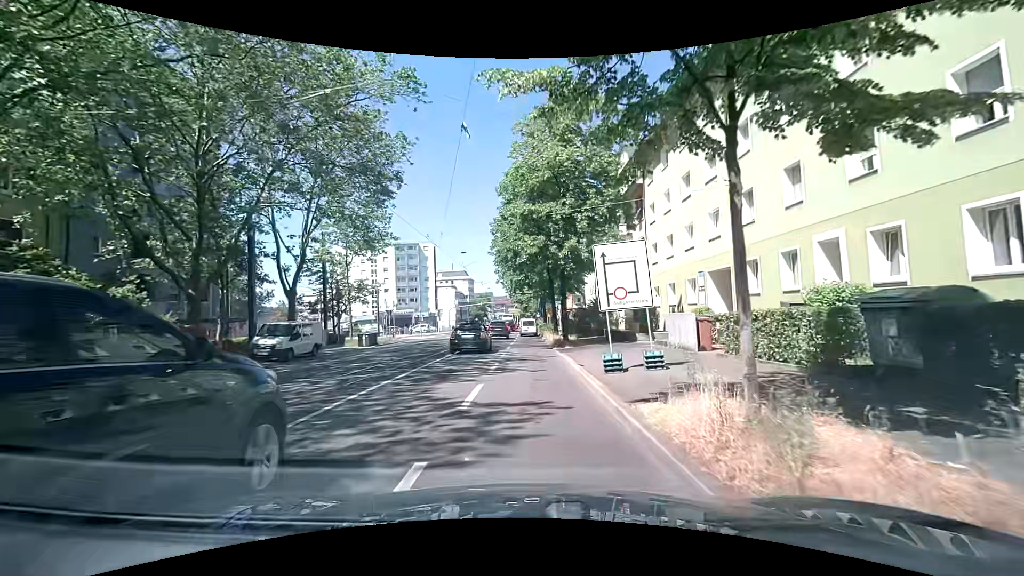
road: primary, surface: asphalt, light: Day
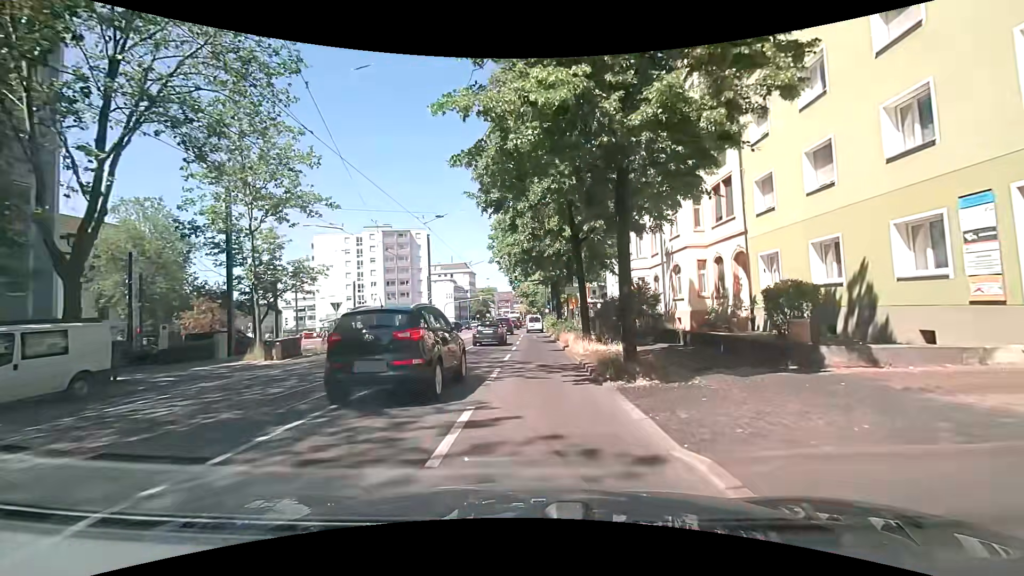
(-0.2, +15.4) m; 0°
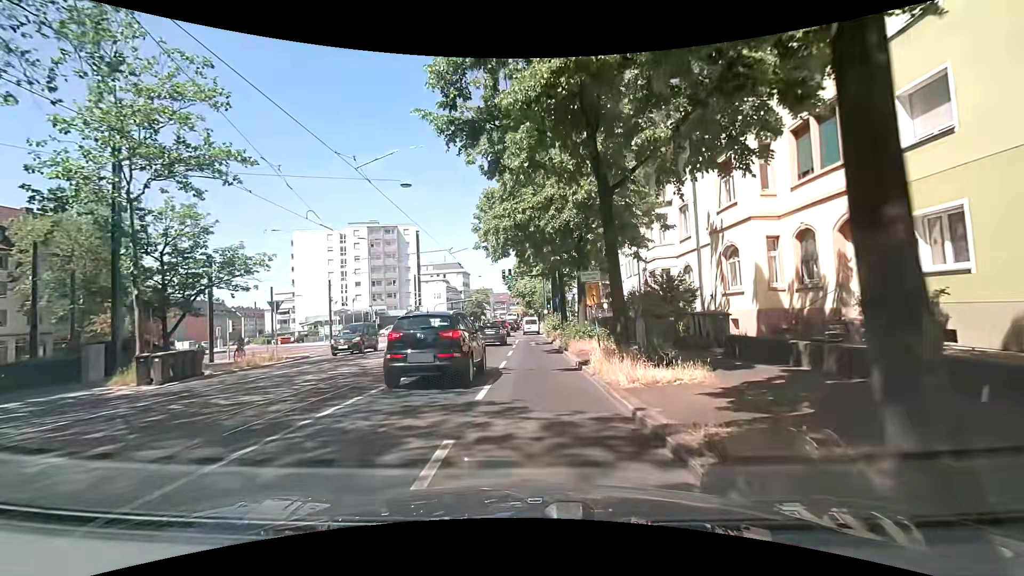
(-0.1, +8.0) m; -1°
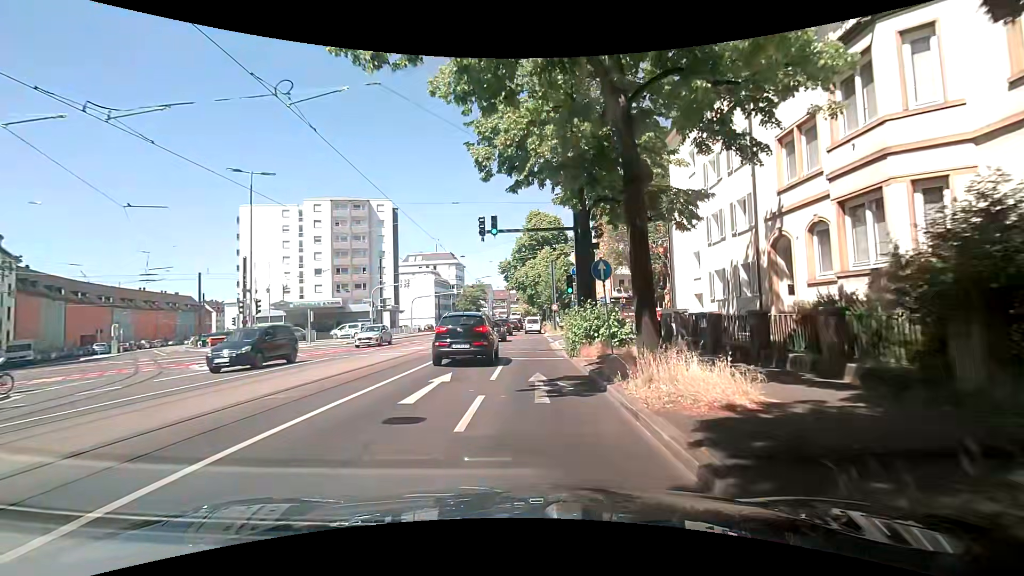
(+0.2, +20.7) m; 0°
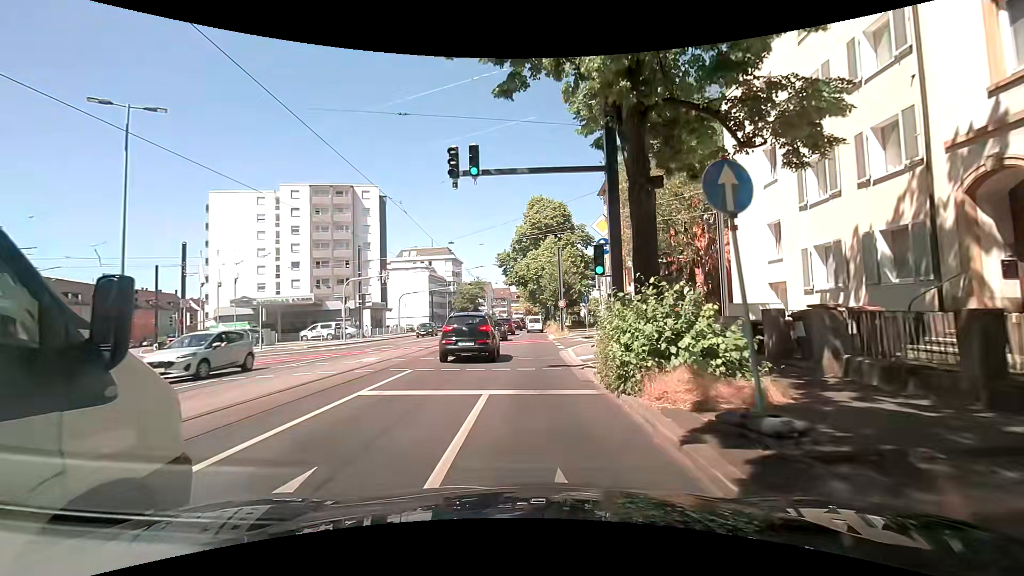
(0.0, +8.5) m; 0°
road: secondary_link
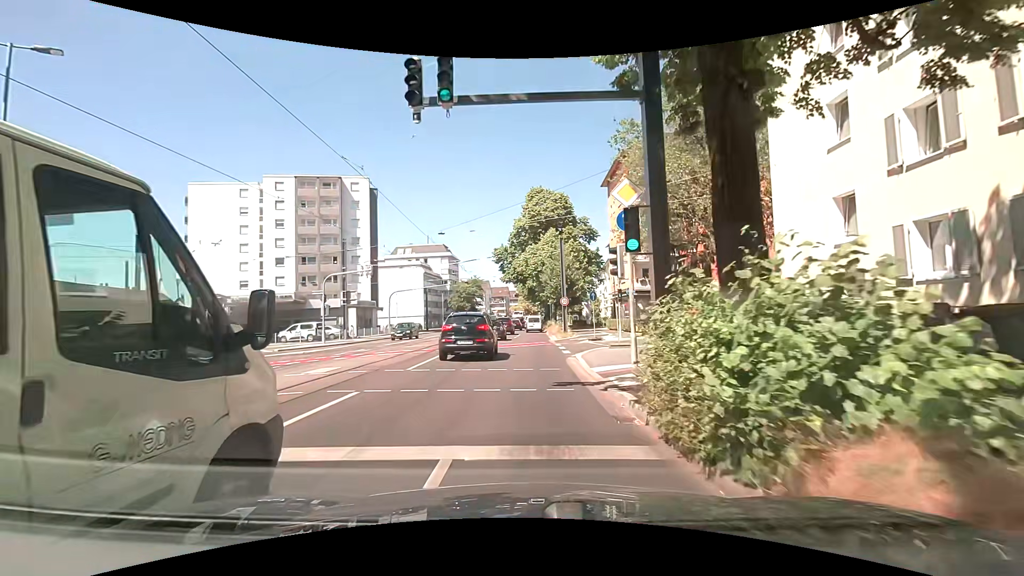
(0.0, +4.3) m; 0°
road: primary
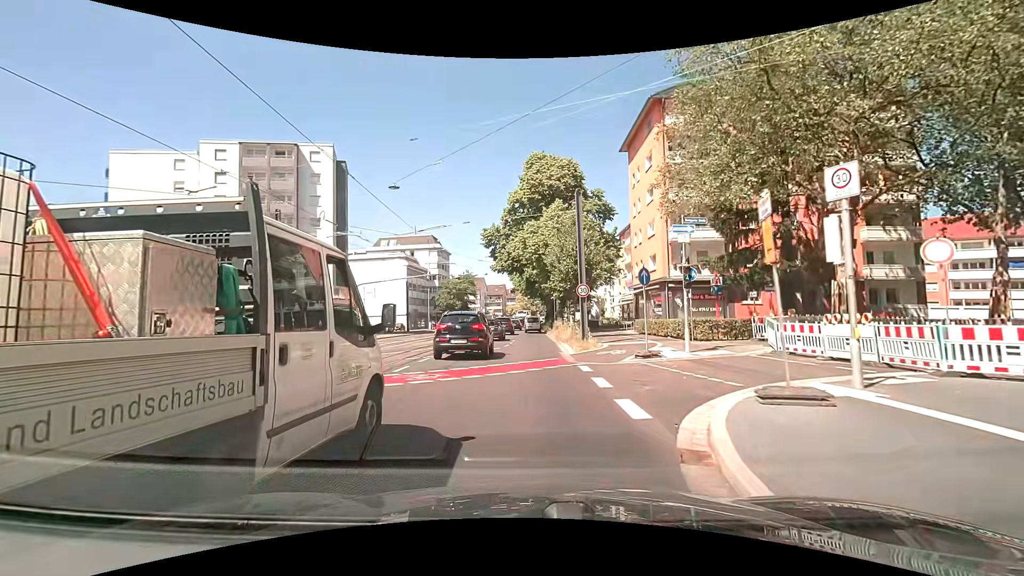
(0.0, +13.2) m; +1°
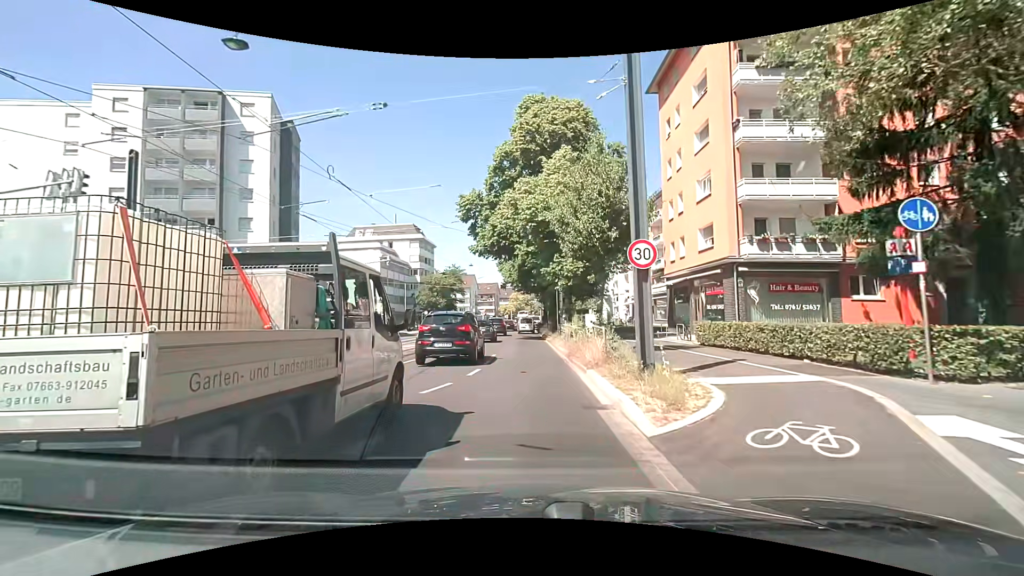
(-0.1, +13.2) m; -1°
(0, +10) (0, +20) (0, +30) (0, +40) (0, +50) (0, +60) (+1, +70) (+2, +80) (+3, +90) (+4, +100) m
